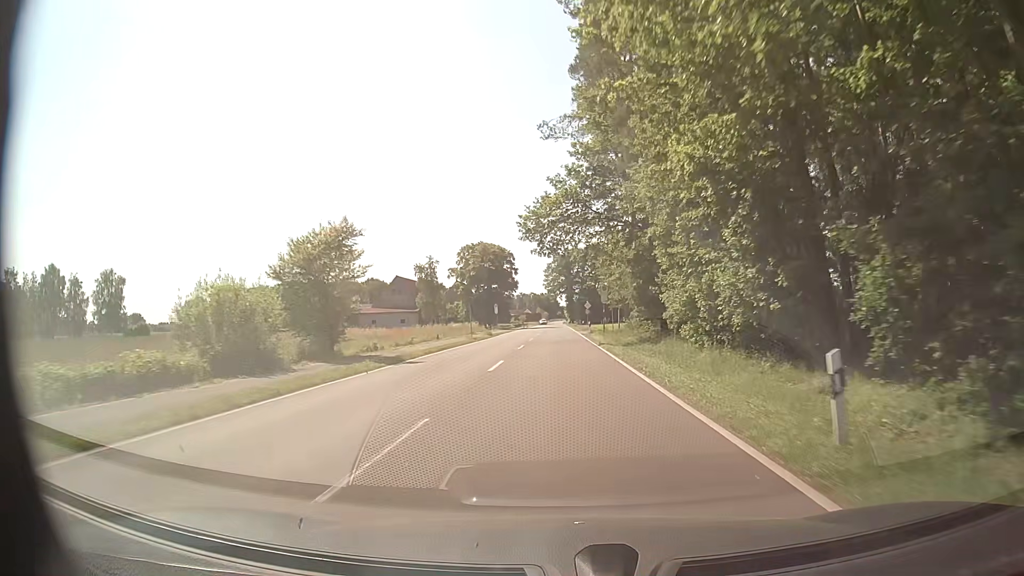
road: tertiary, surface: asphalt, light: Day
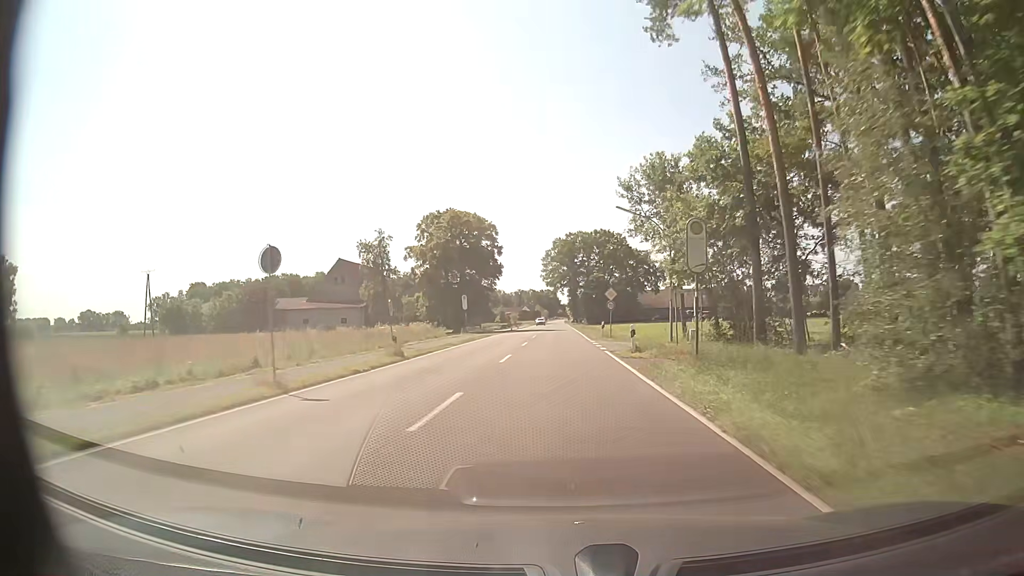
(+0.3, +33.4) m; 0°
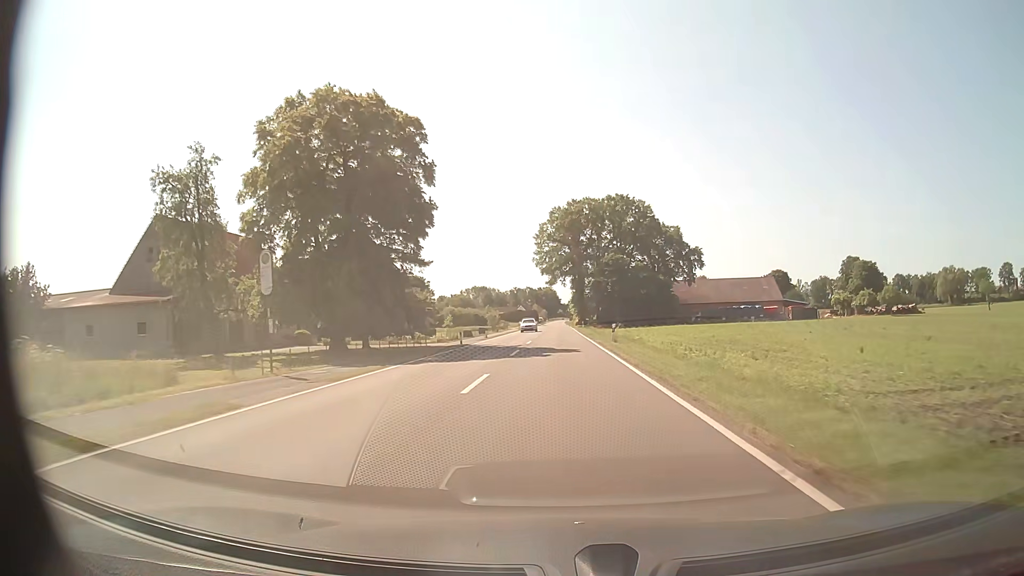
(+0.5, +44.6) m; +1°
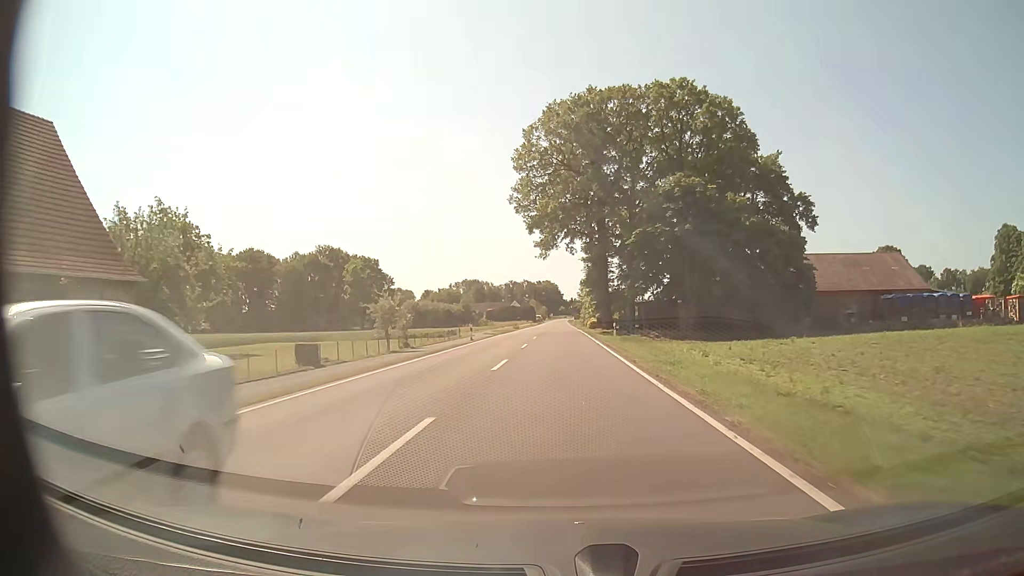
(-0.2, +55.6) m; 0°
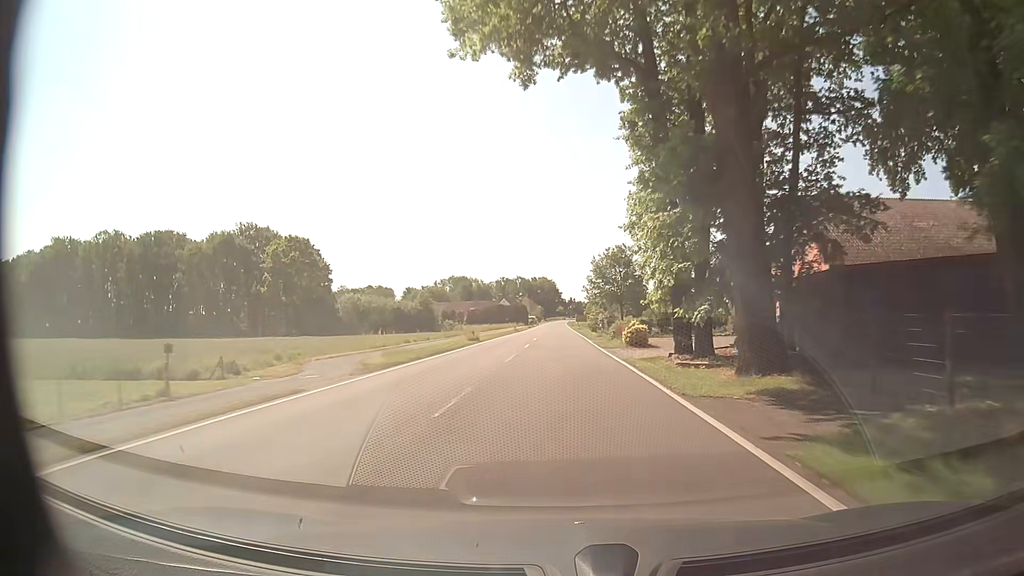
(+0.1, +44.5) m; 0°
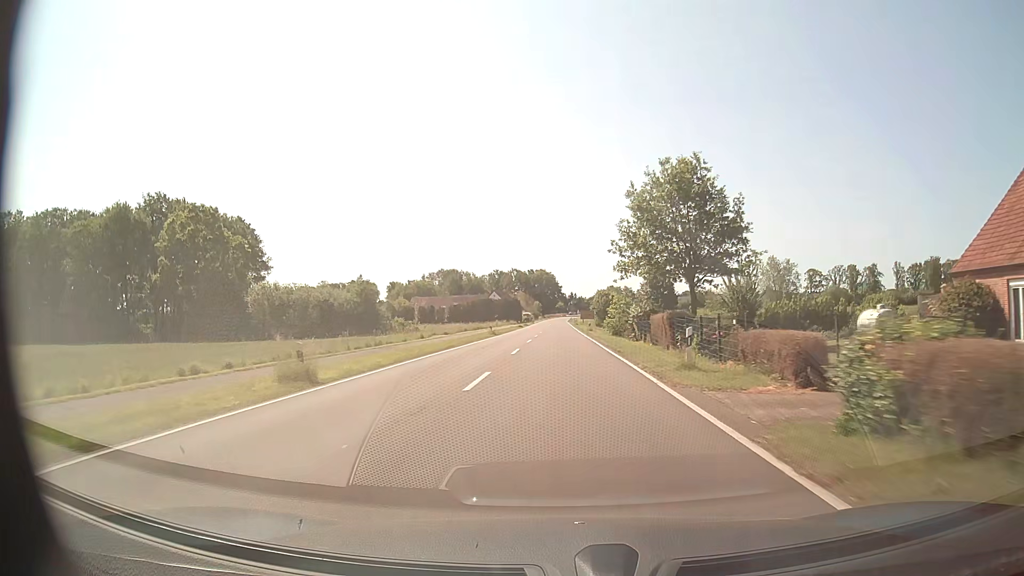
(+0.2, +33.4) m; 0°
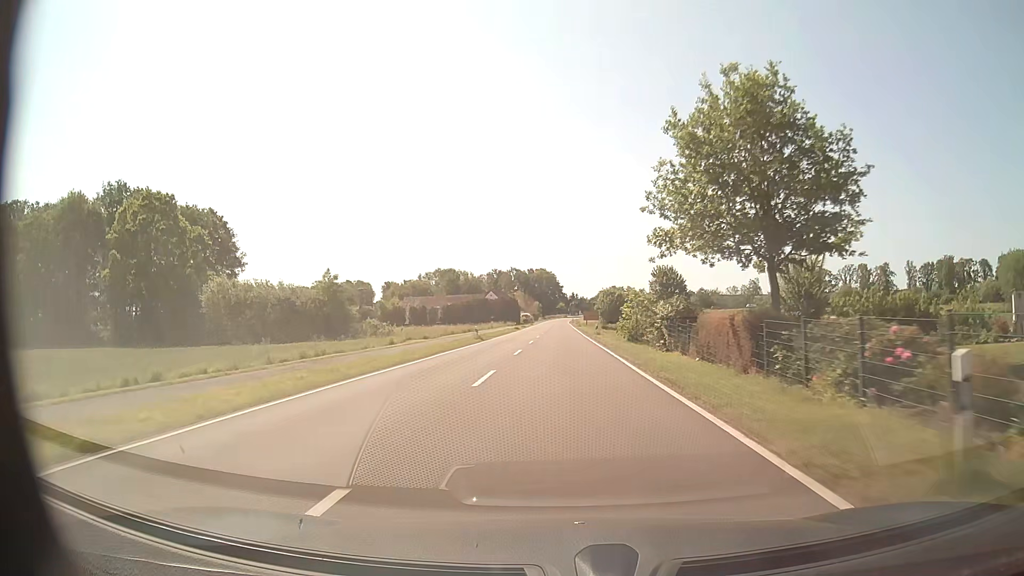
(0.0, +11.1) m; 0°
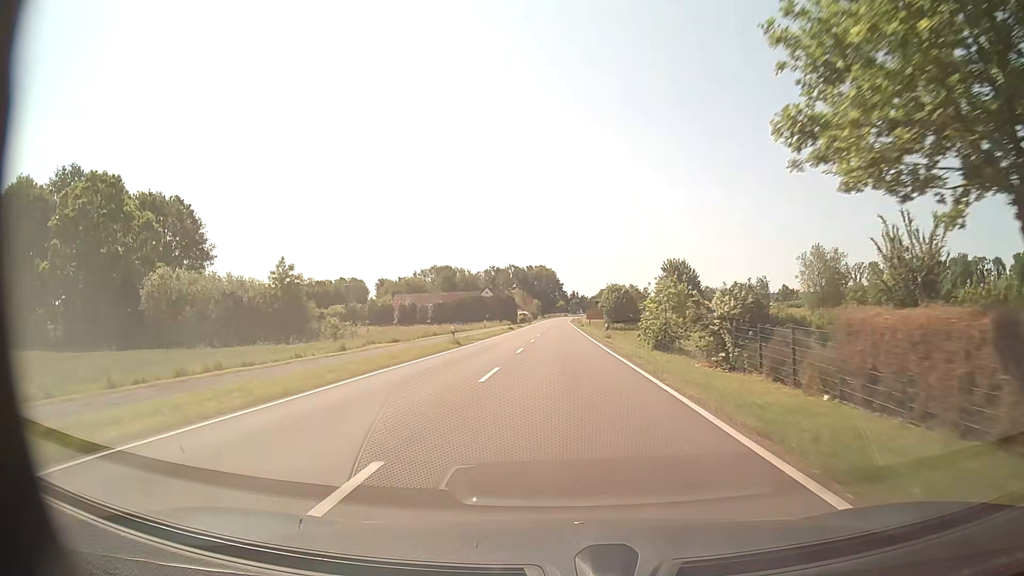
(0.0, +11.1) m; 0°
(0, +10) (0, +20) (0, +30) (0, +40) (0, +50) (0, +60) (0, +70) (0, +80) (0, +90) (0, +100) m
